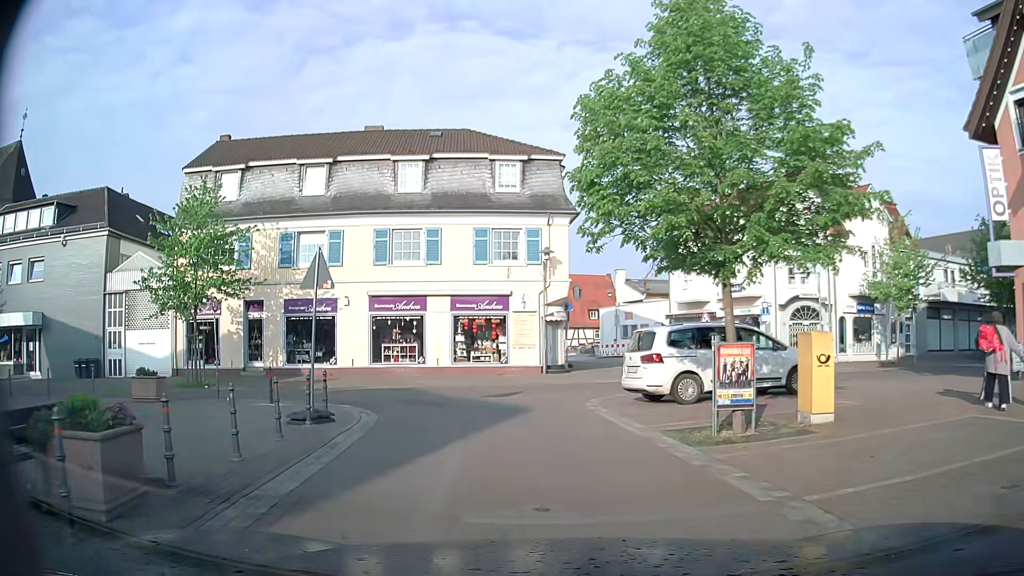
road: residential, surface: paving_stones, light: Day
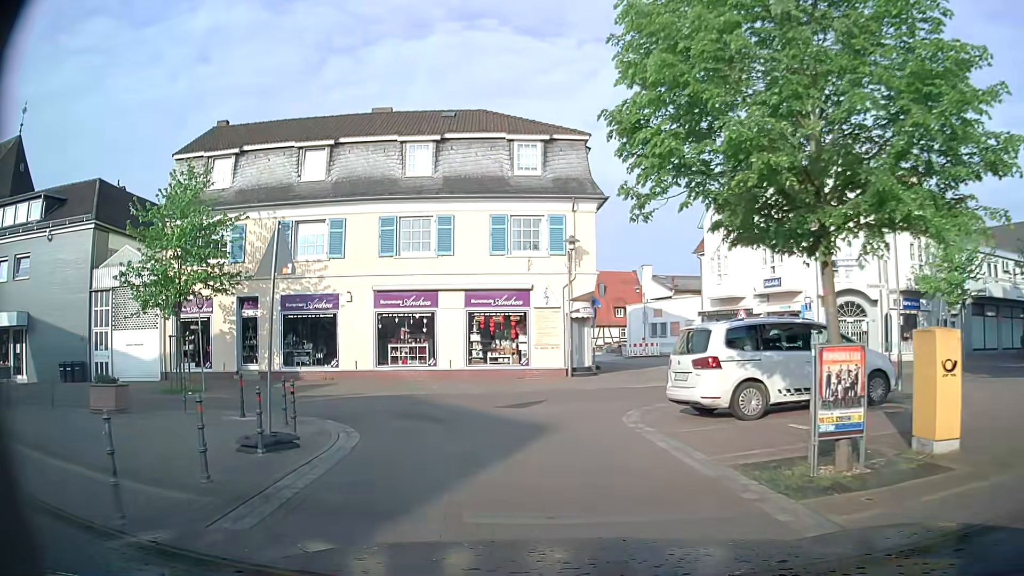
(0.0, +2.9) m; -1°
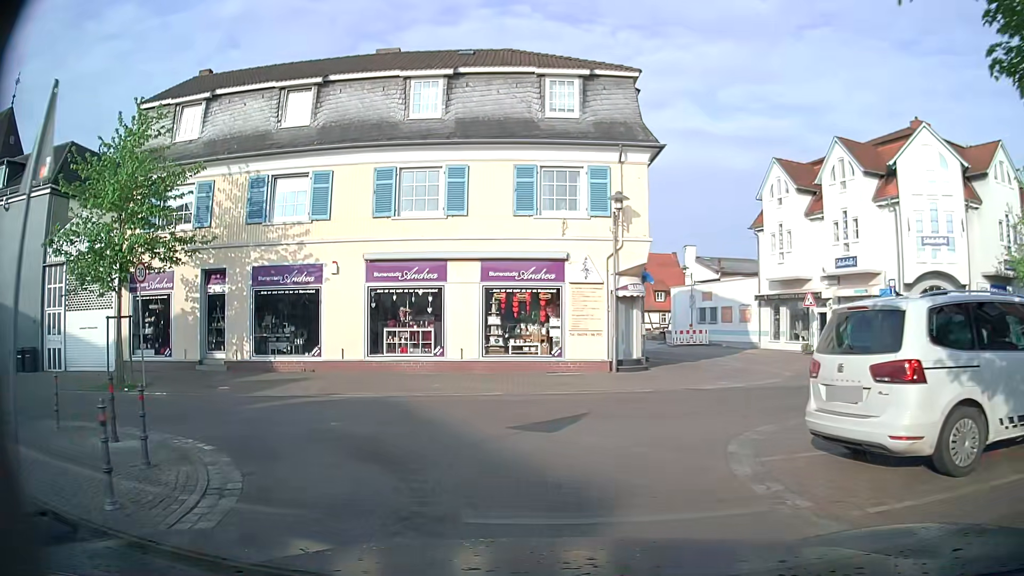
(-0.3, +5.5) m; -5°
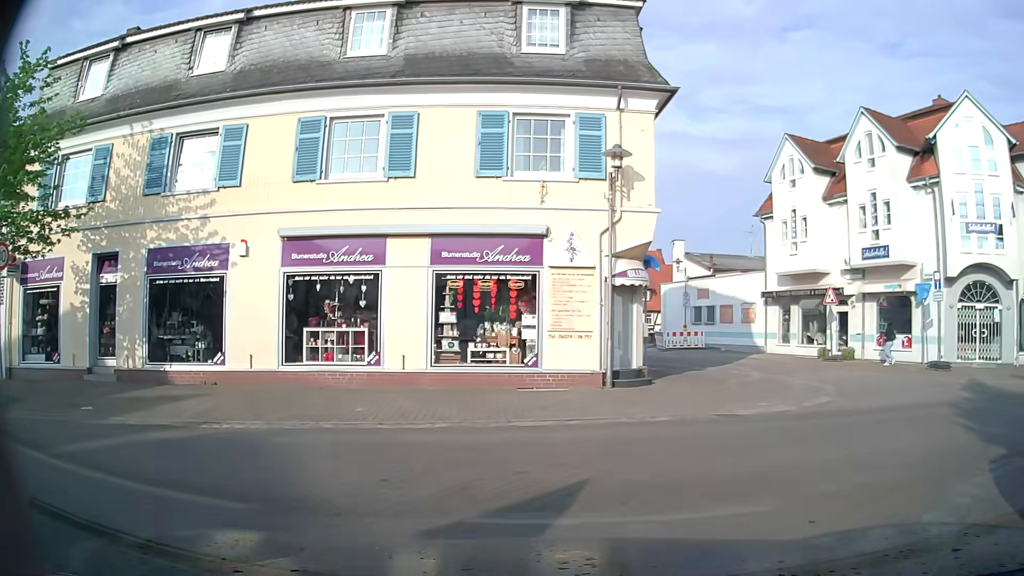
(+0.1, +5.1) m; +2°
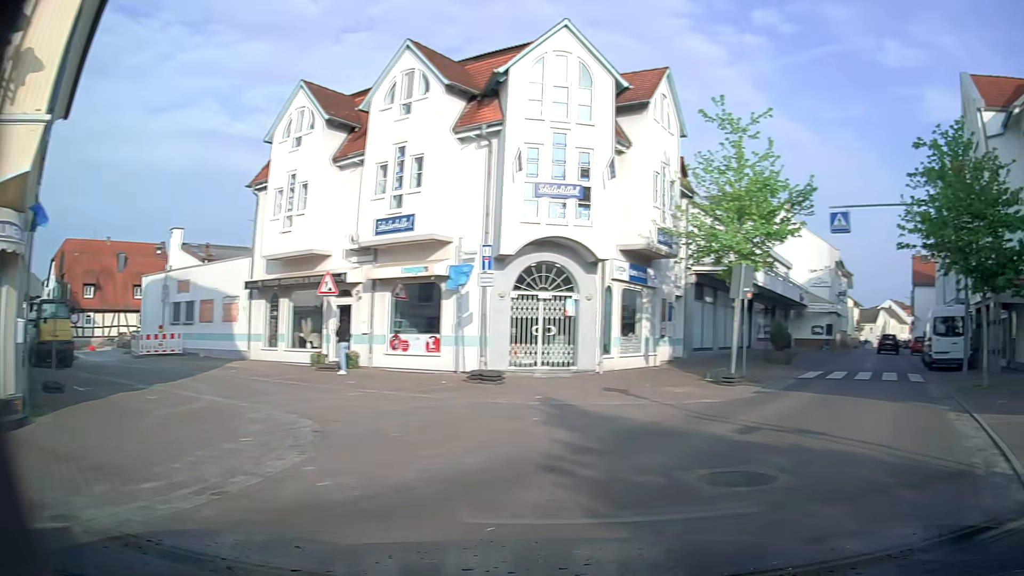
(+2.2, +6.8) m; +41°
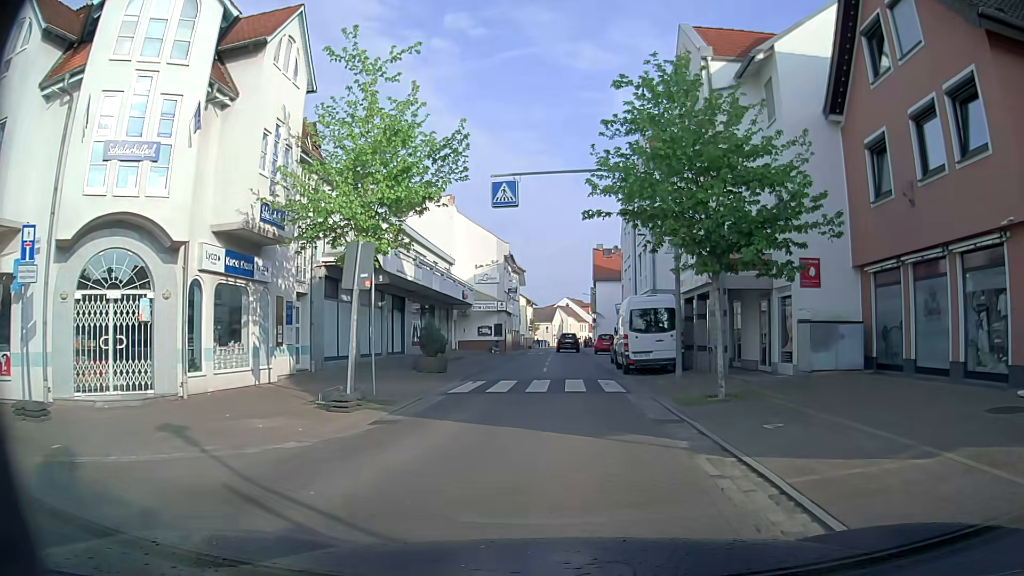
(+1.6, +5.1) m; +28°
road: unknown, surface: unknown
